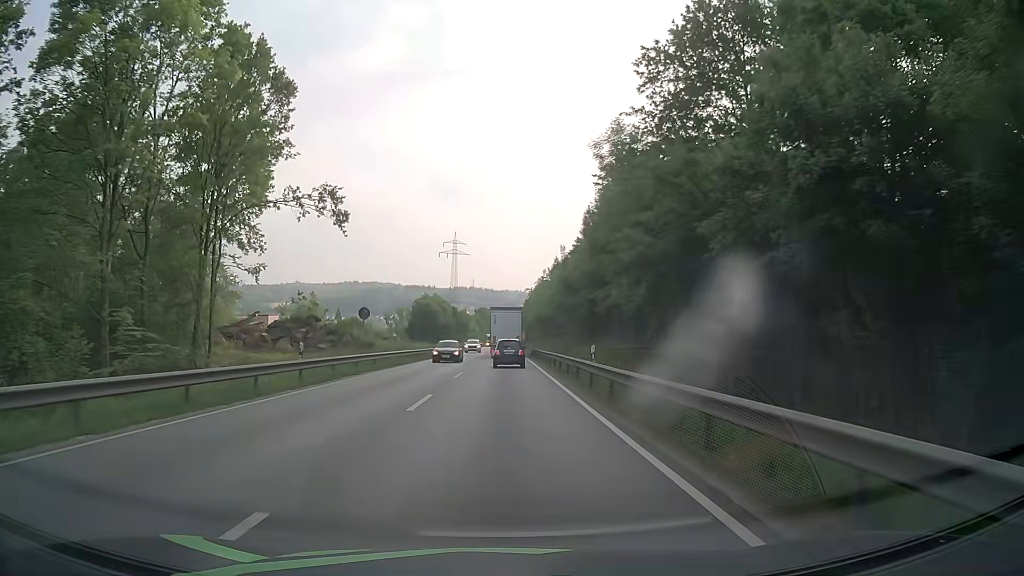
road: primary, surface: asphalt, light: Day
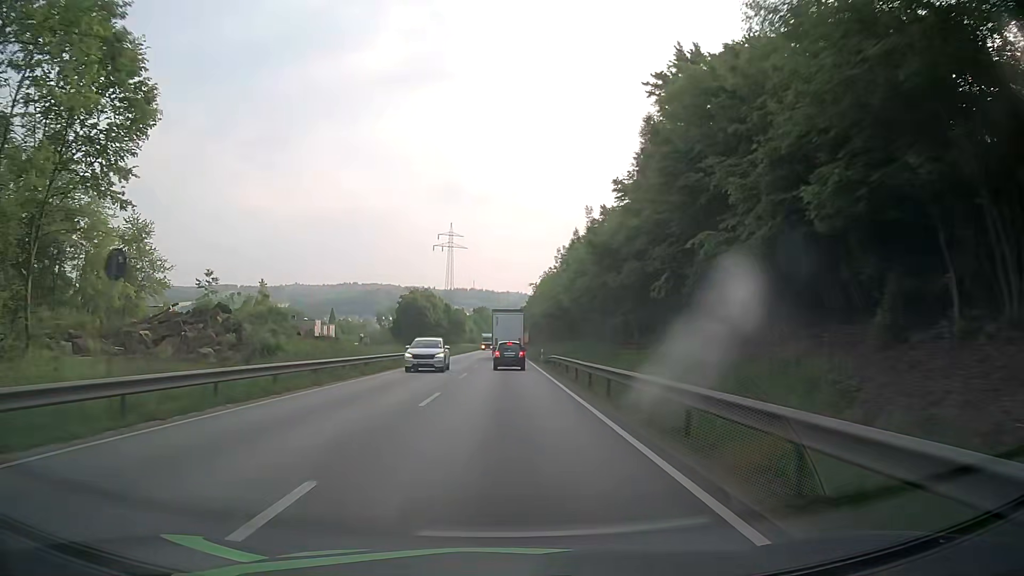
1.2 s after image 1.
(-0.1, +22.8) m; -1°
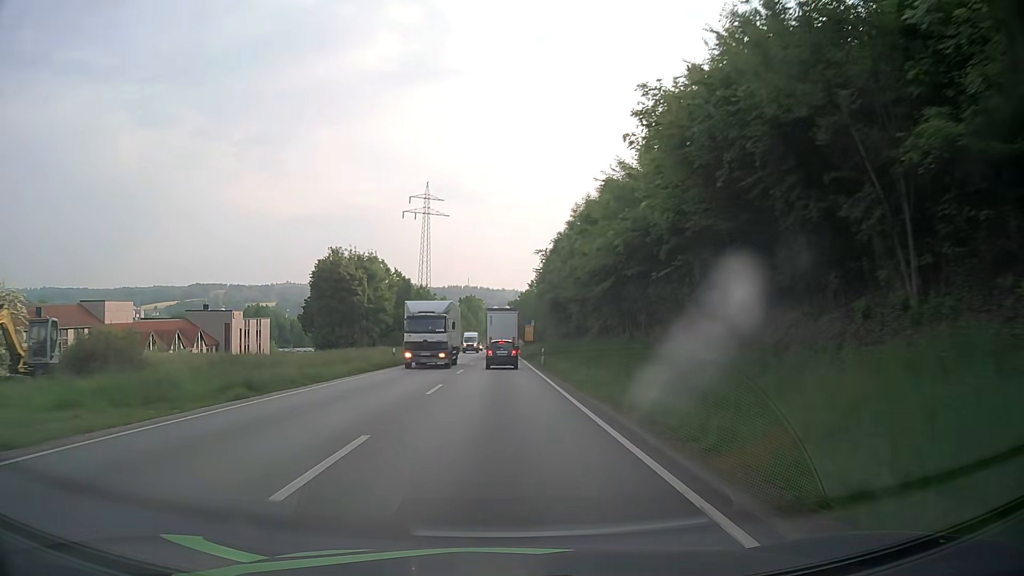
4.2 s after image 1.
(+0.7, +57.0) m; +1°
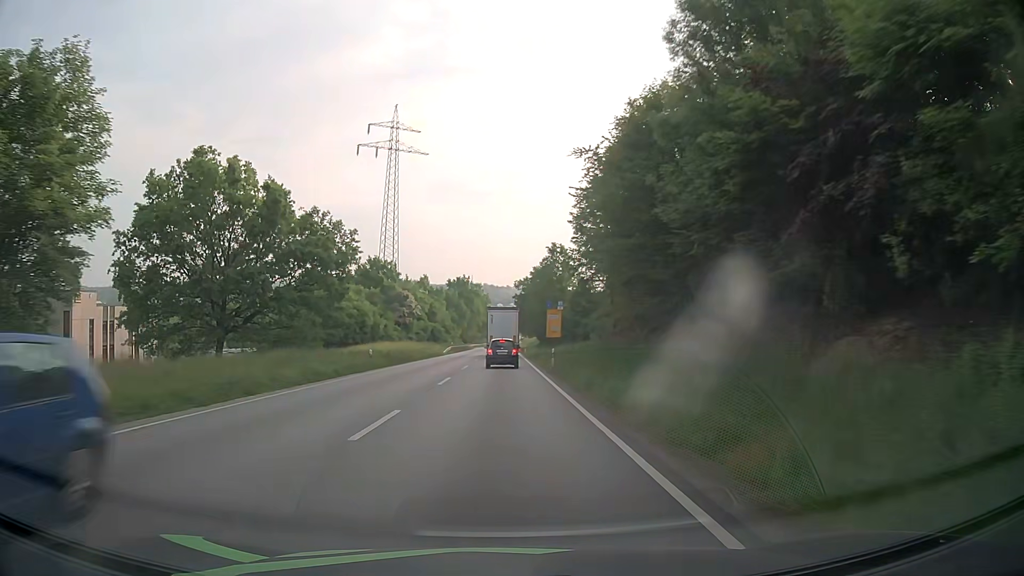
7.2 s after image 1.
(+0.1, +56.6) m; 0°
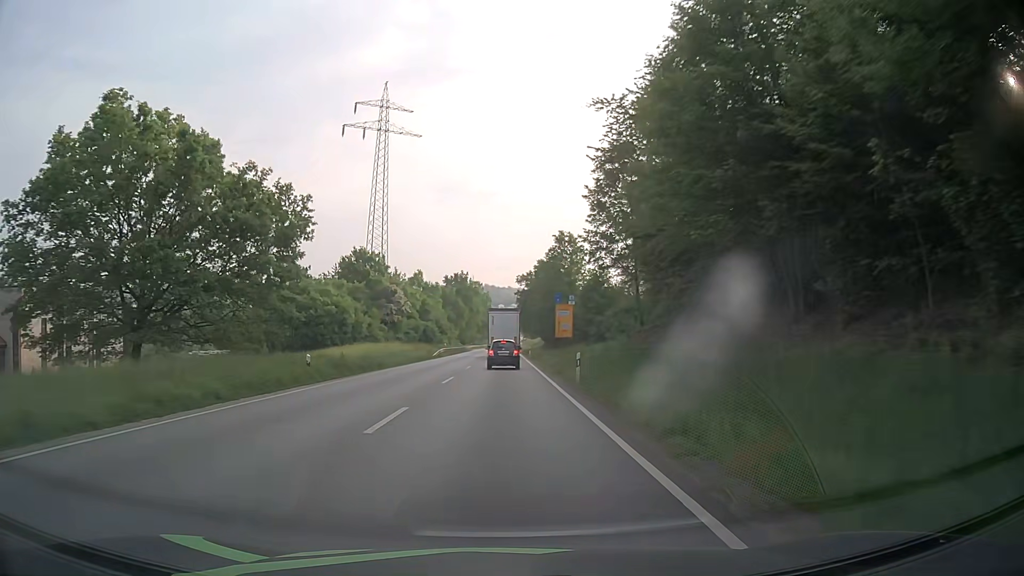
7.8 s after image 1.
(0.0, +11.3) m; 0°
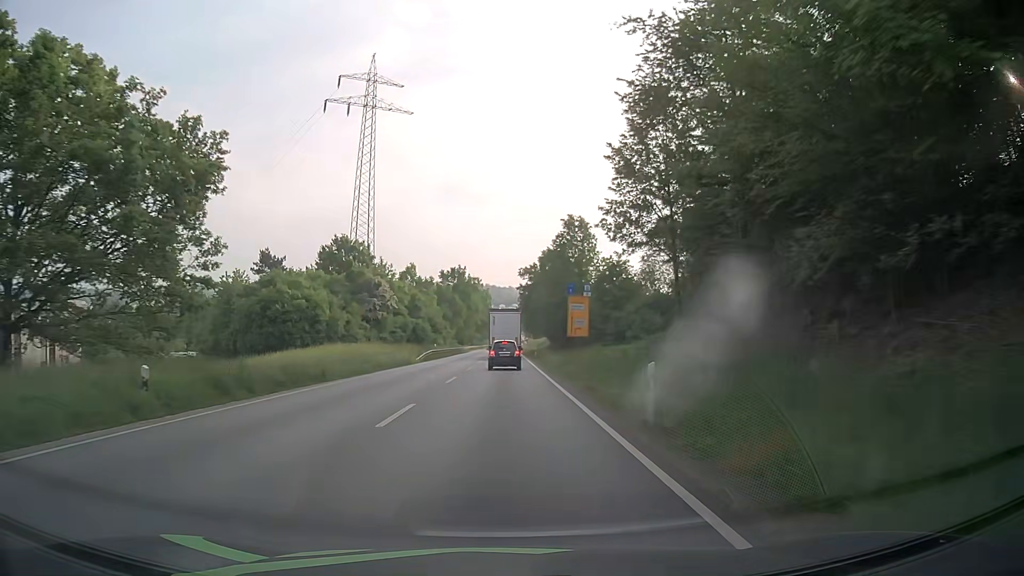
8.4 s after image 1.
(0.0, +11.3) m; 0°
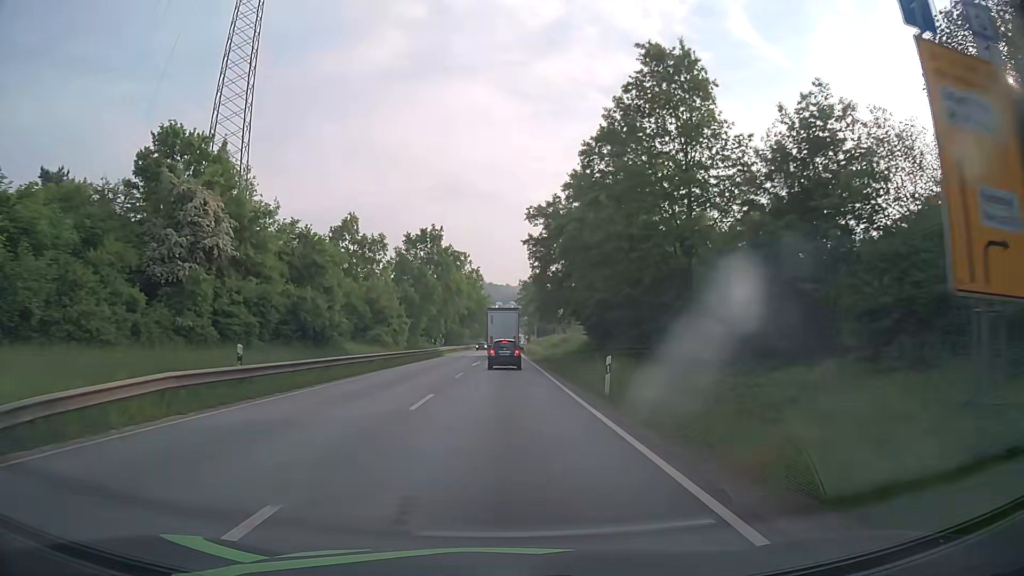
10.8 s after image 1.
(-0.1, +44.8) m; 0°
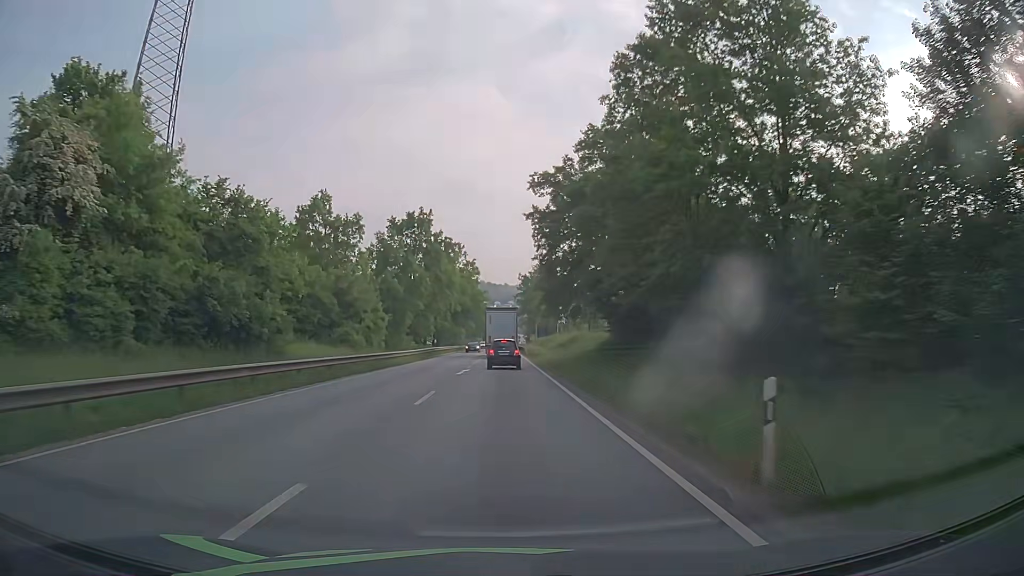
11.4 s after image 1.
(+0.1, +11.2) m; 0°
(0, +10) (0, +20) (0, +30) (0, +40) (0, +50) (0, +60) (0, +70) (0, +80) (0, +90) (0, +100) m
